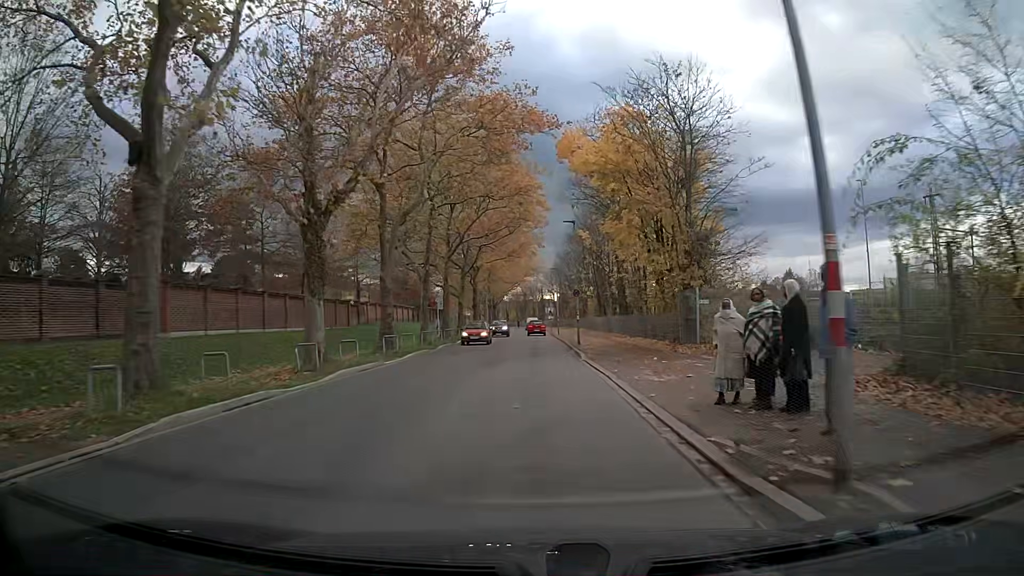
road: tertiary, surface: asphalt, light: Day
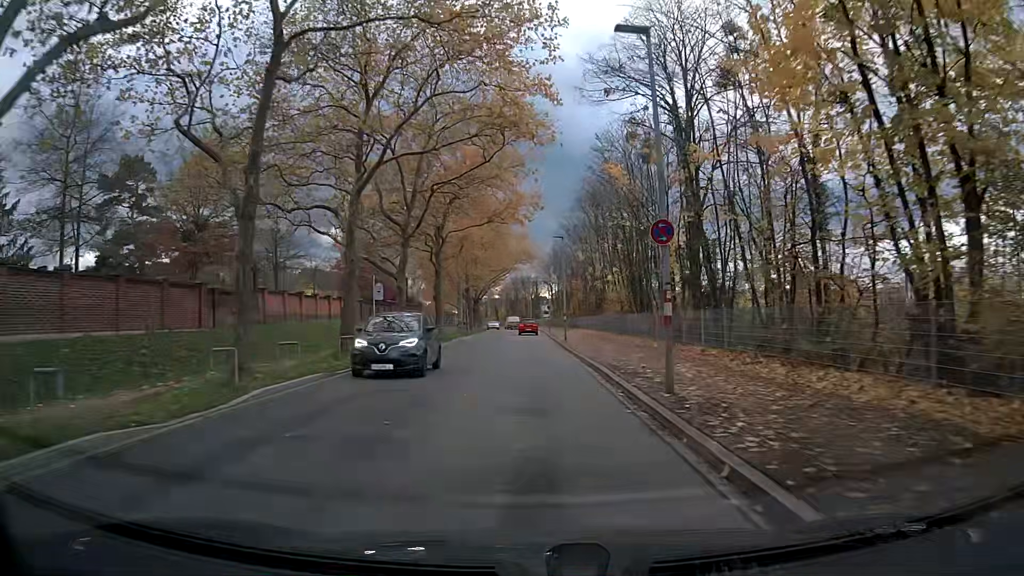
(0.0, +23.2) m; 0°
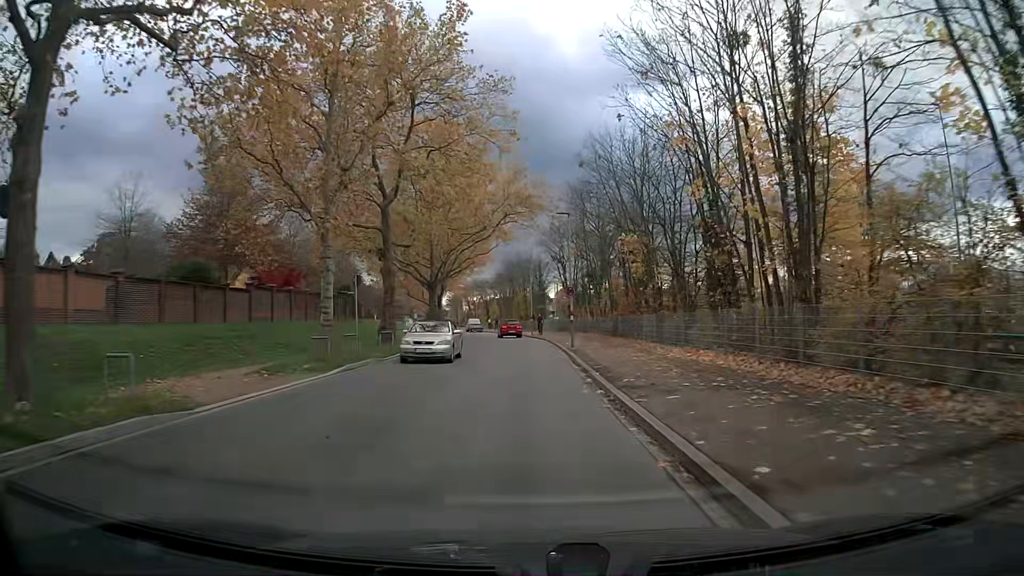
(+0.2, +38.5) m; 0°
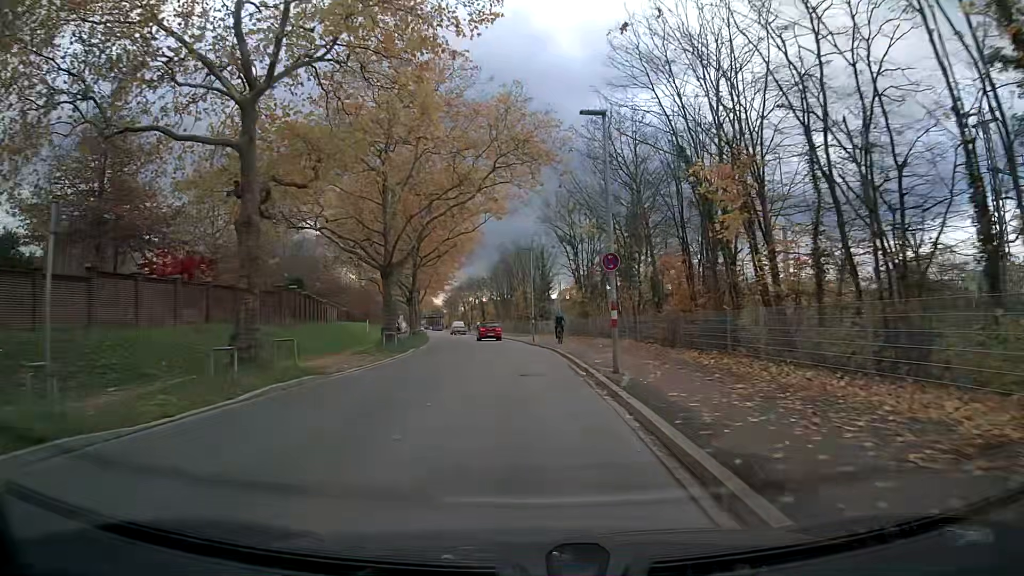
(0.0, +15.3) m; 0°
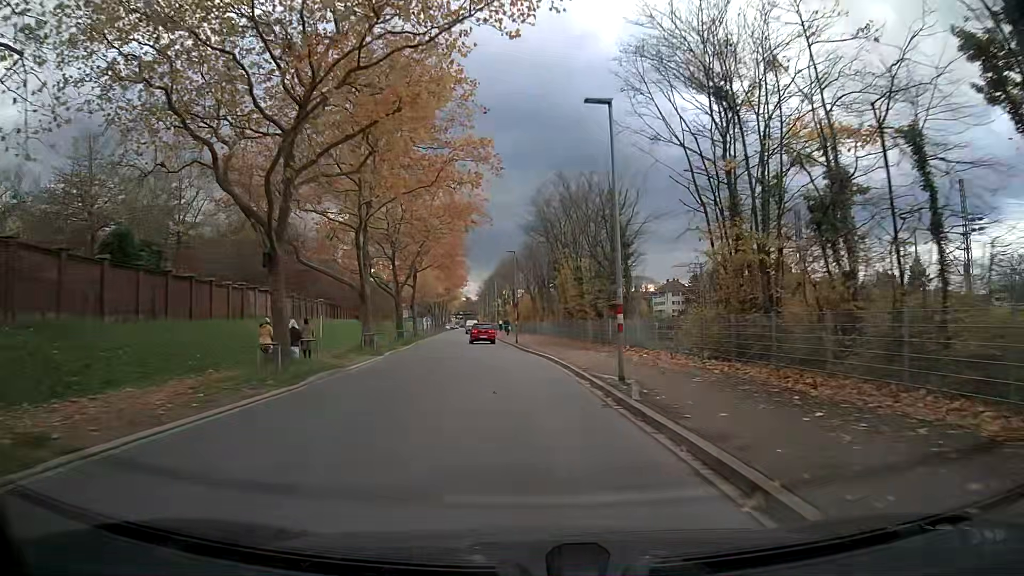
(-1.0, +30.5) m; -4°
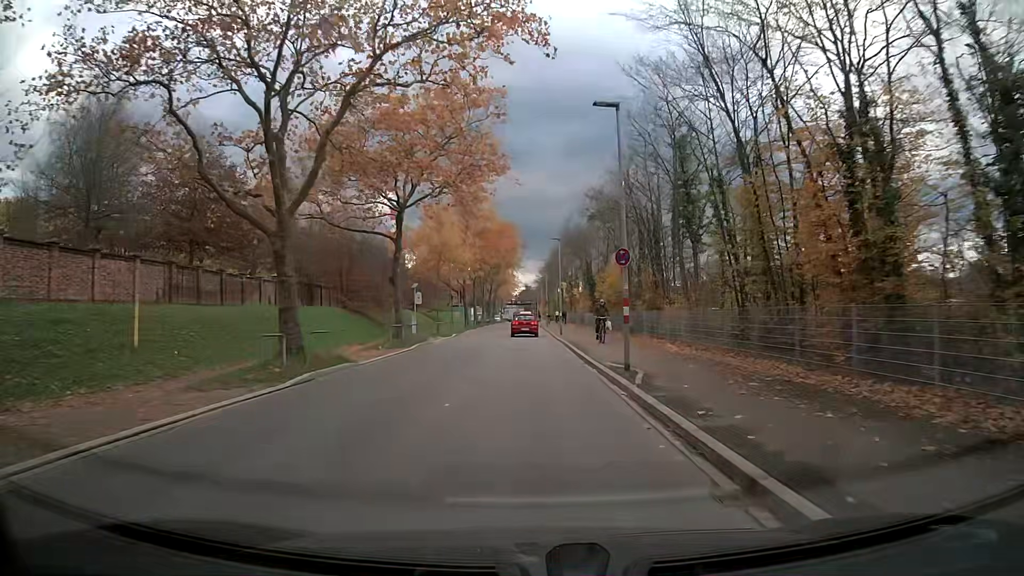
(-1.5, +30.4) m; -5°
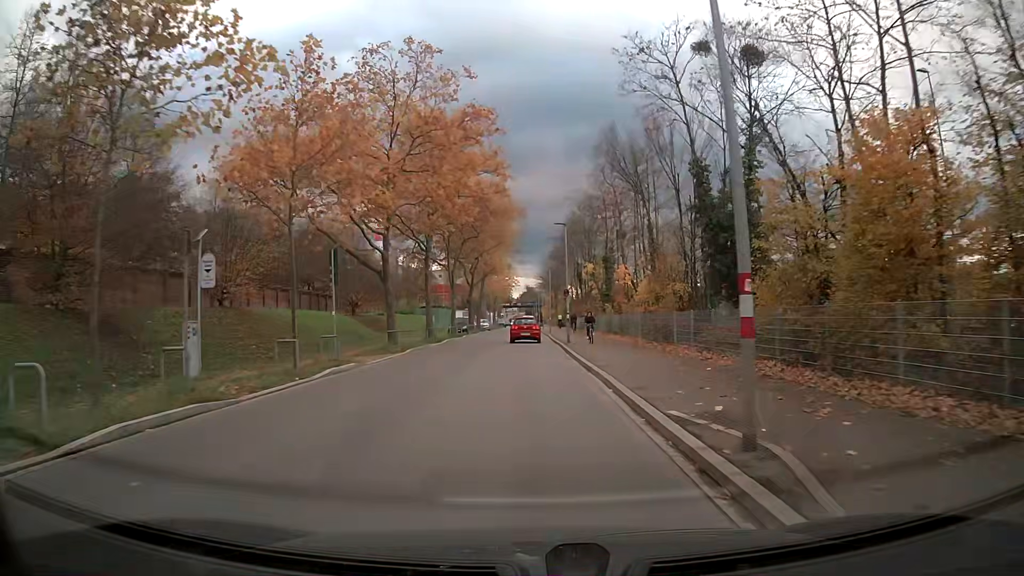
(-0.2, +36.9) m; 0°
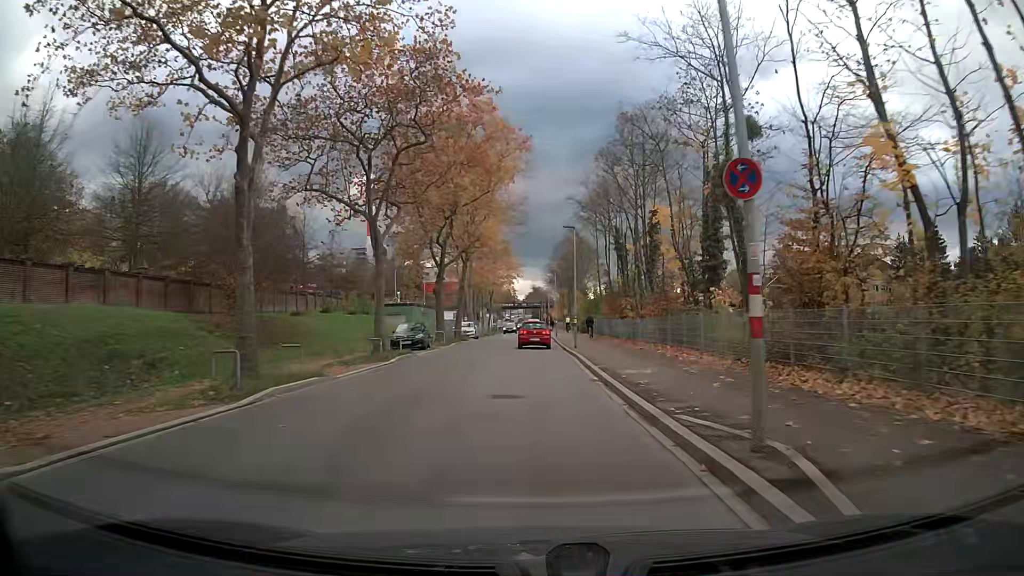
(+0.1, +28.0) m; 0°
